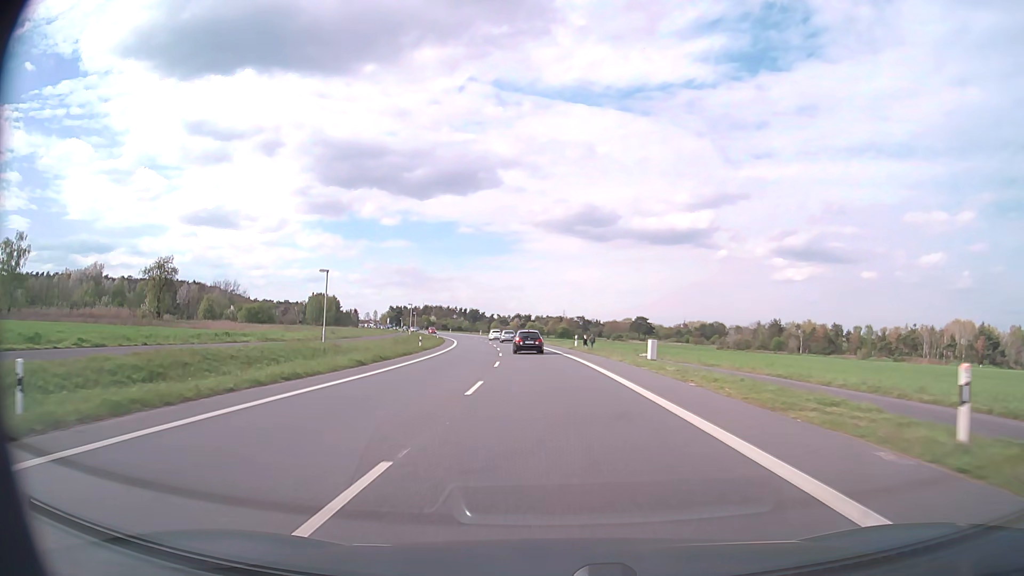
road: primary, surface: asphalt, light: Day
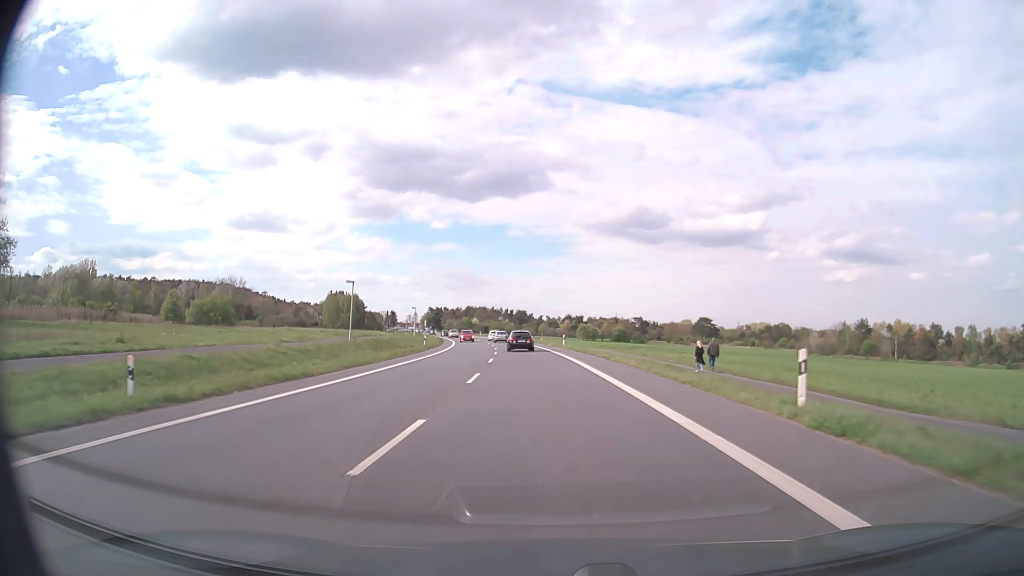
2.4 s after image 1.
(-1.6, +44.7) m; -4°
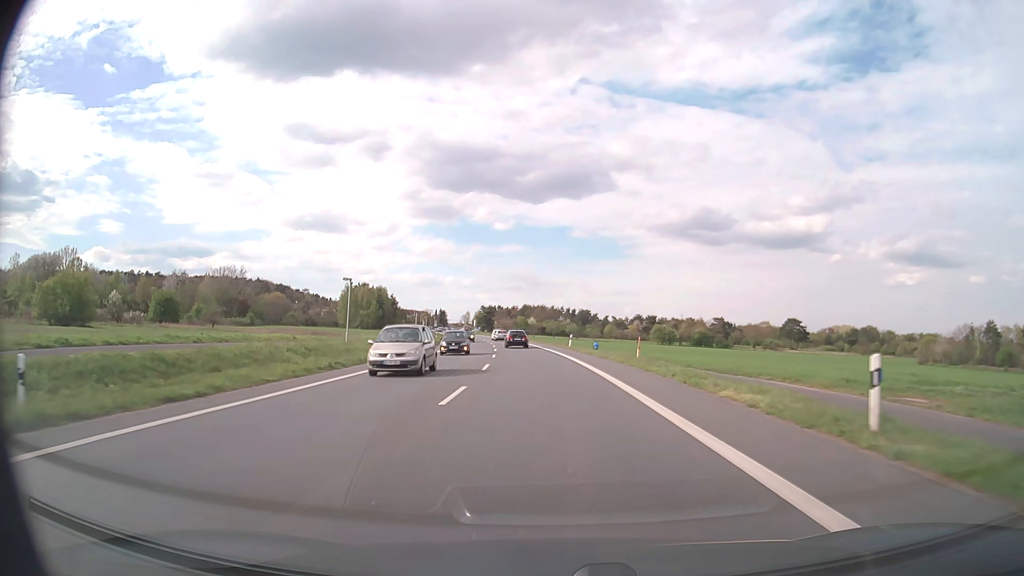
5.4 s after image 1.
(-2.5, +54.1) m; -5°
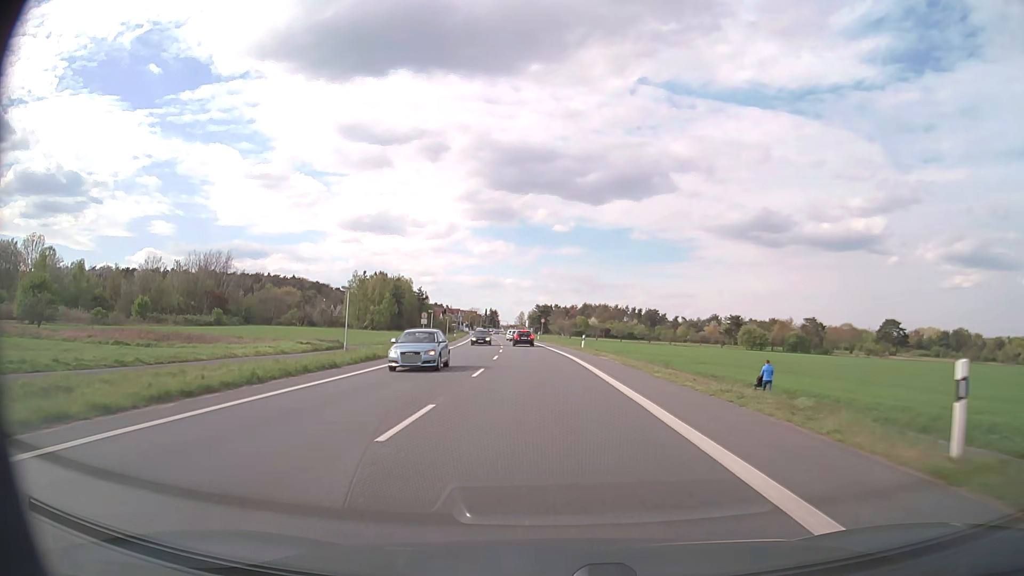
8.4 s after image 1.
(-2.3, +51.8) m; -5°
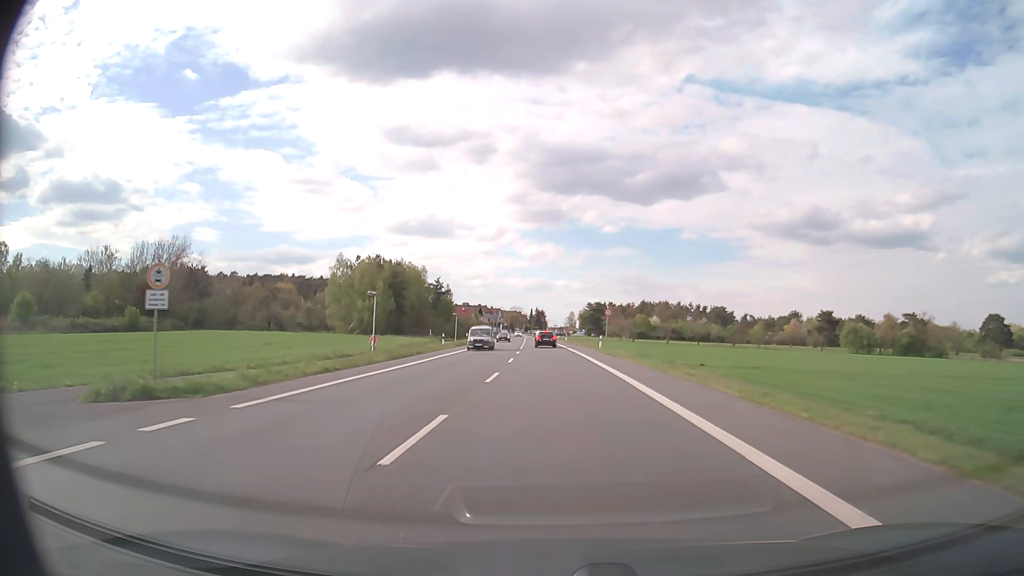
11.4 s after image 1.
(-1.9, +49.6) m; -4°
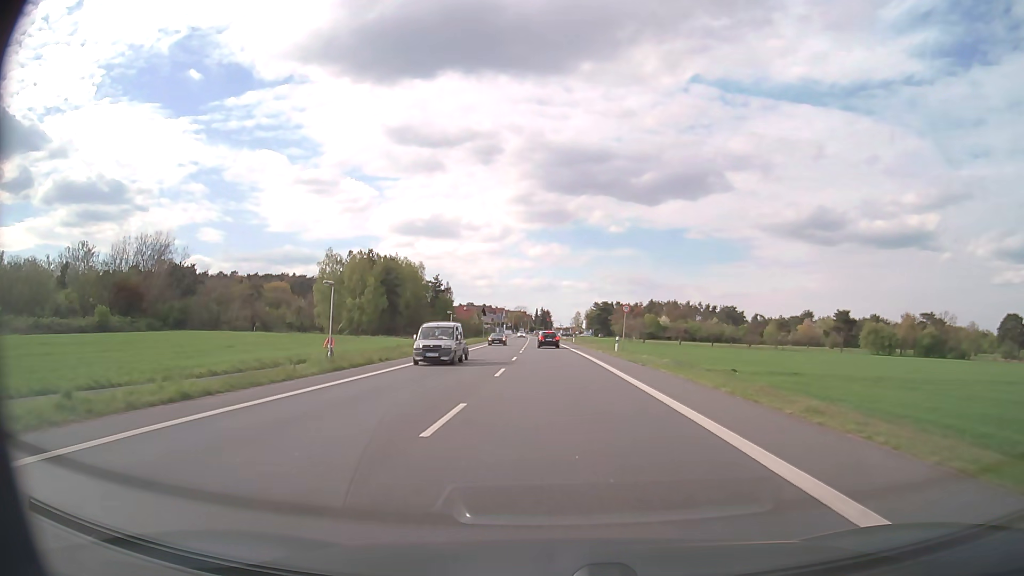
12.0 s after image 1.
(-0.1, +9.7) m; -1°
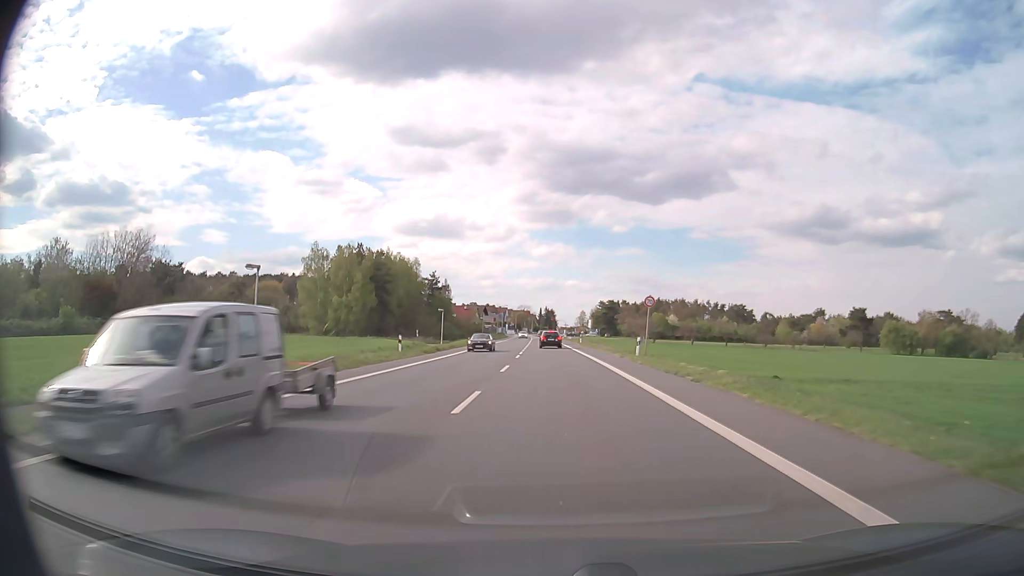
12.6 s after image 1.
(0.0, +9.6) m; 0°
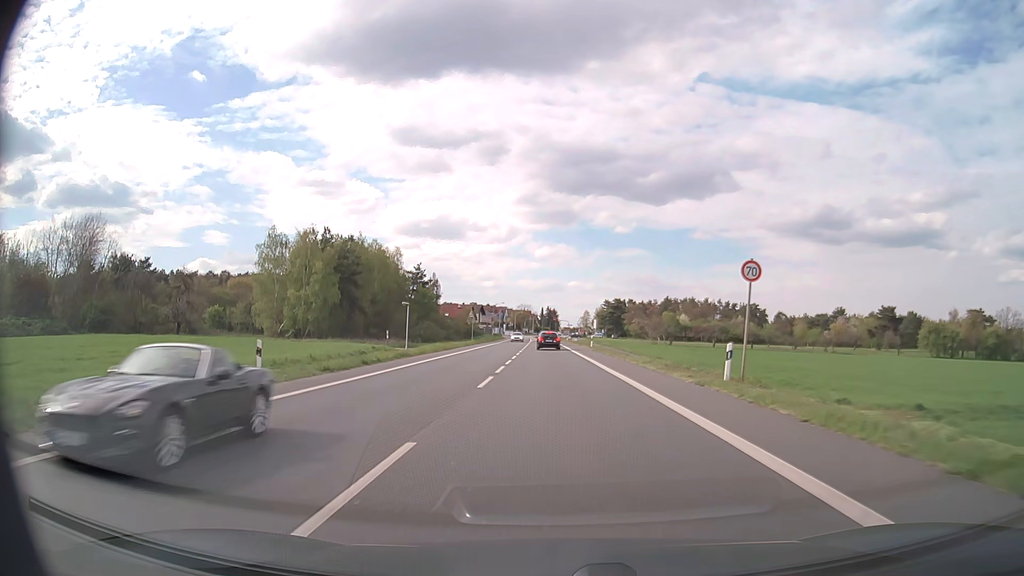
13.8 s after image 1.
(-0.1, +18.9) m; 0°
(0, +10) (0, +20) (0, +30) (0, +40) (0, +50) (-1, +60) (-1, +70) (-1, +80) (-1, +90) (-1, +100) m
